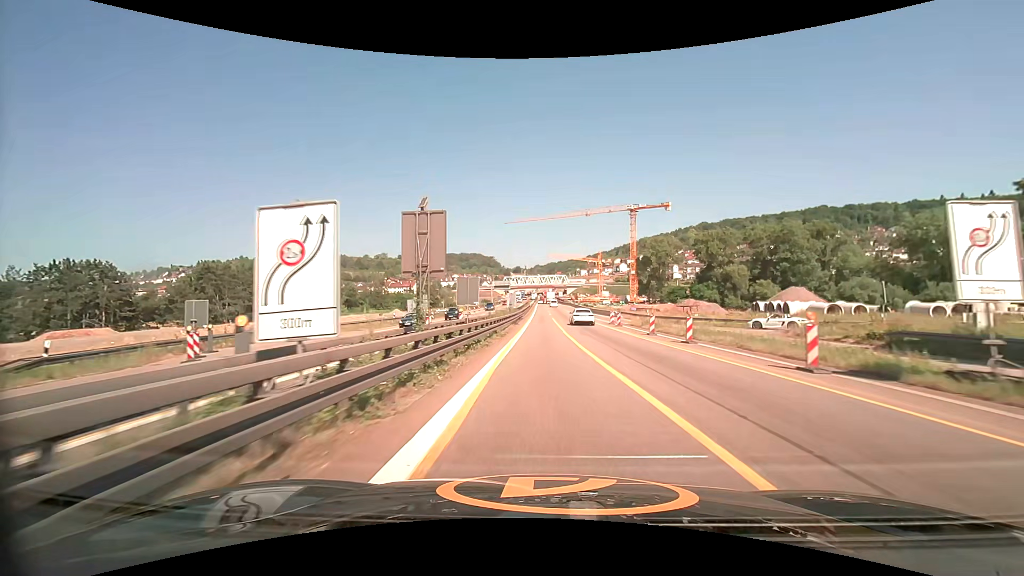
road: motorway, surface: asphalt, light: Day
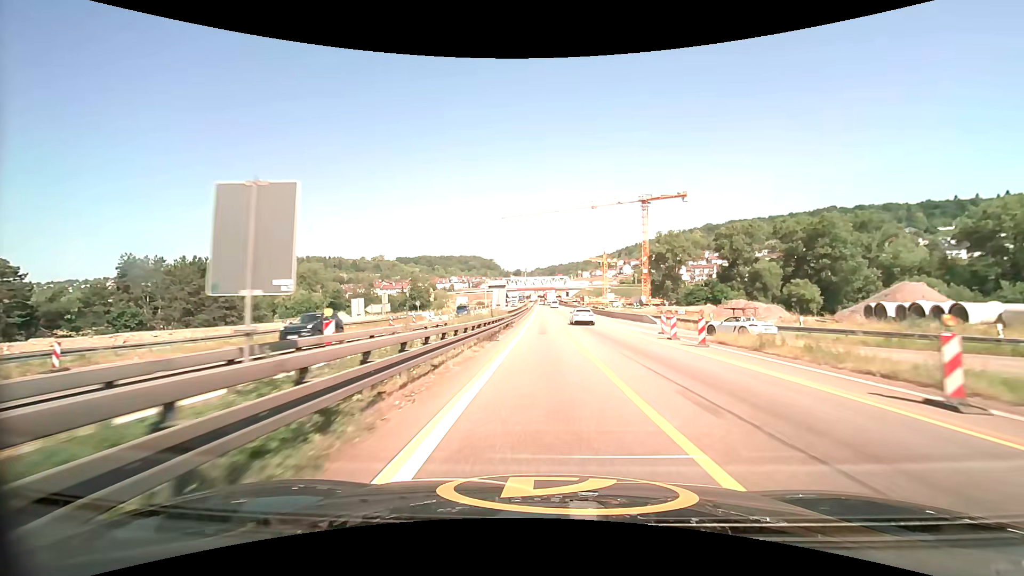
(0.0, +21.2) m; 0°
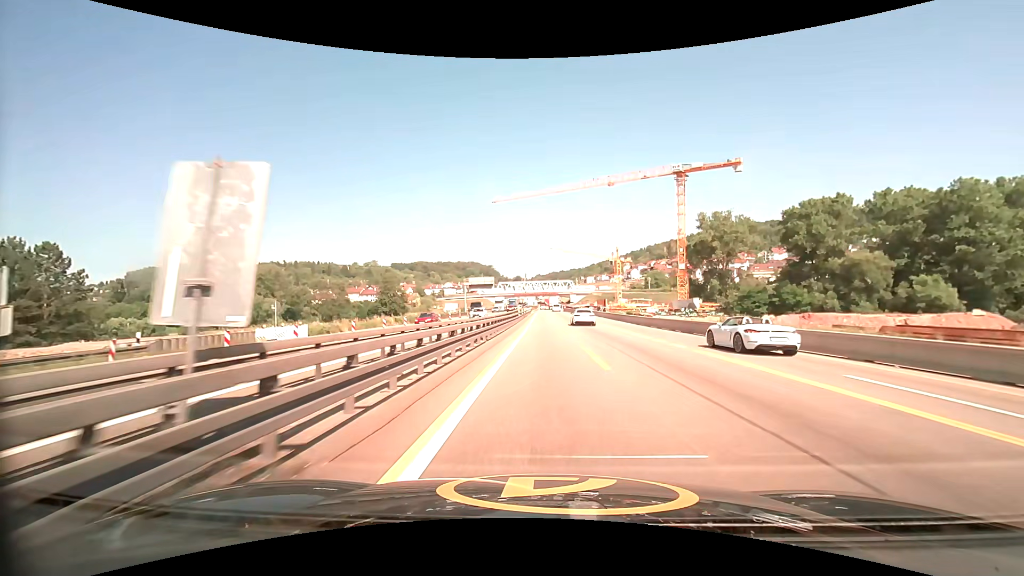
(+0.1, +43.1) m; 0°
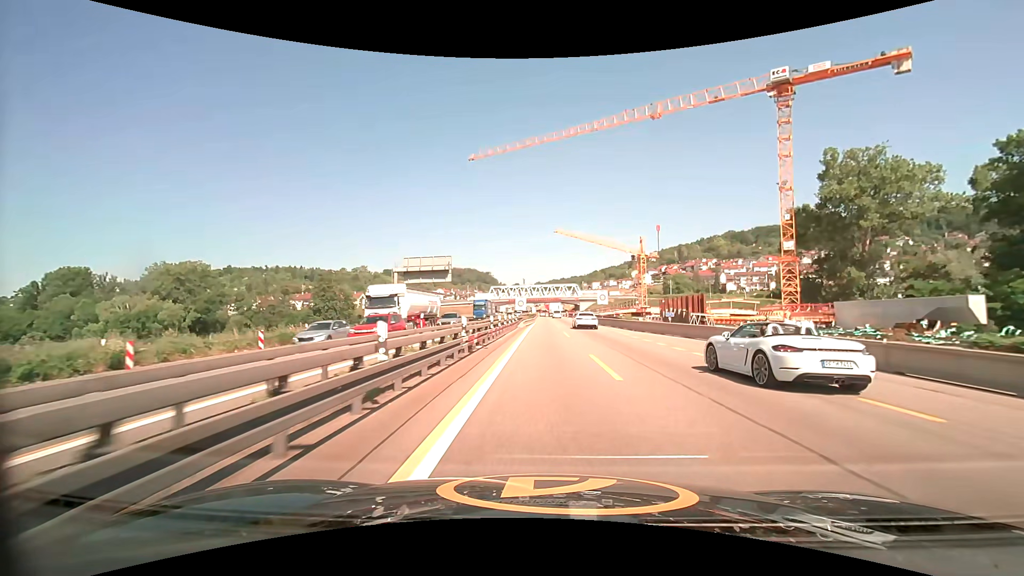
(0.0, +53.9) m; 0°
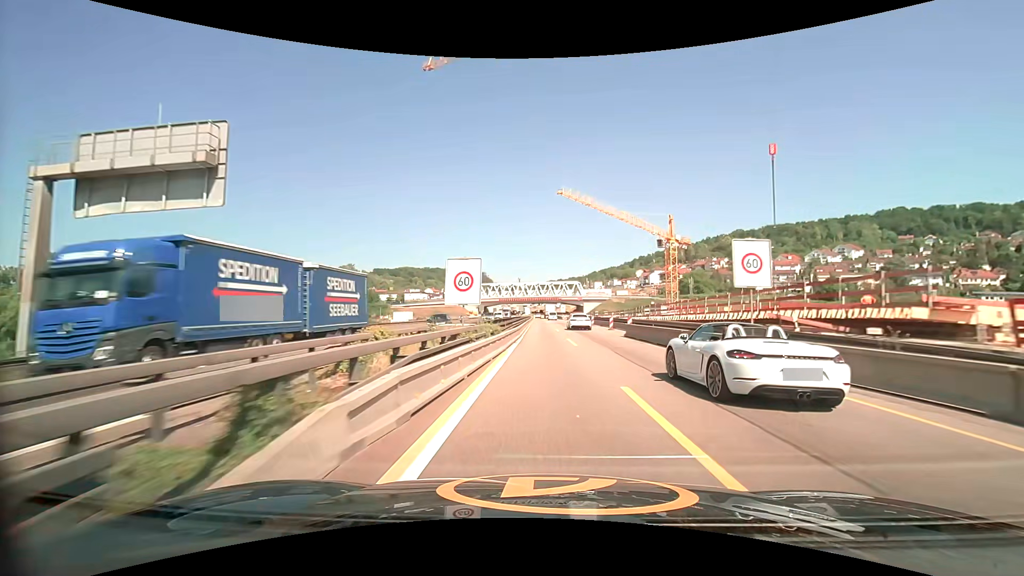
(+0.1, +42.1) m; 0°
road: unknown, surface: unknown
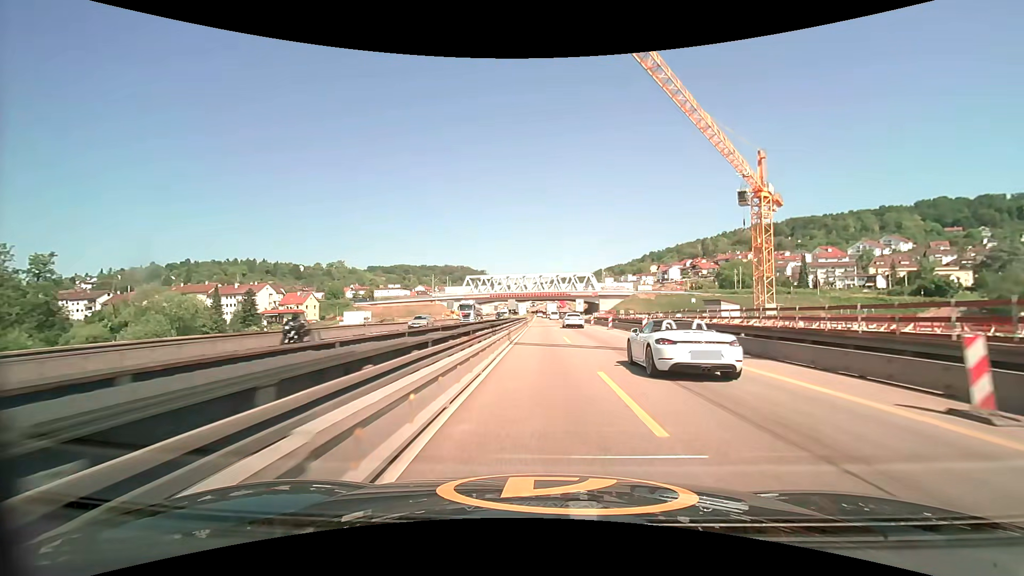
(0.0, +51.1) m; 0°
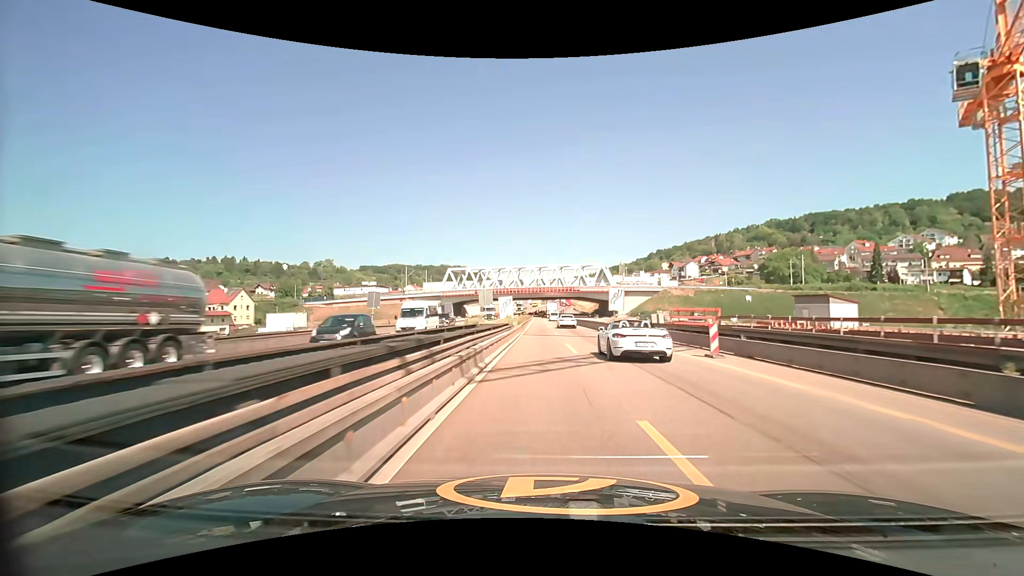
(0.0, +40.5) m; 0°
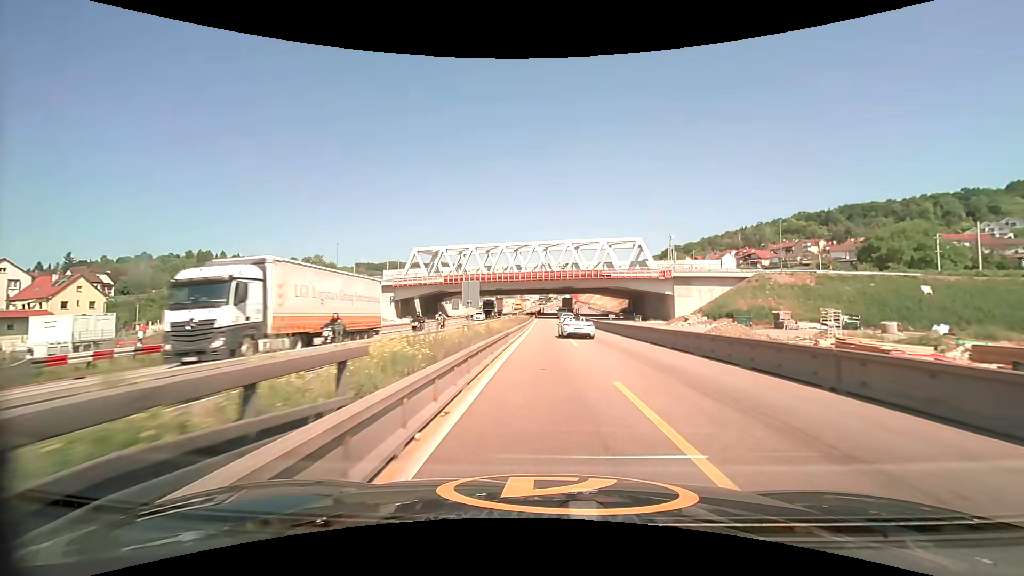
(-0.3, +49.6) m; -1°
(0, +10) (0, +20) (0, +30) (0, +40) (0, +50) (0, +60) (0, +70) (+1, +80) (+1, +90) (+1, +100) m
